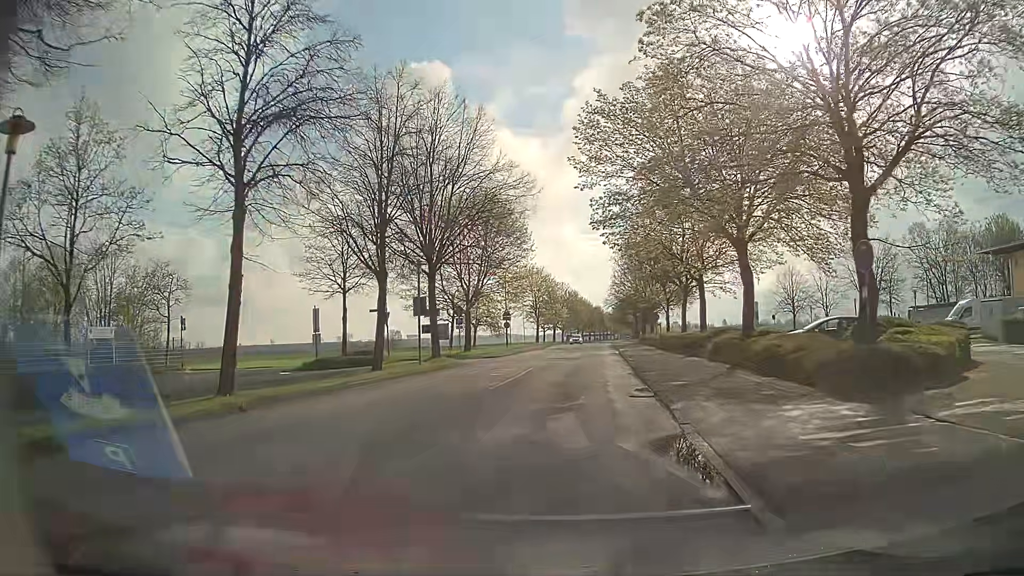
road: residential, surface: asphalt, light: Day
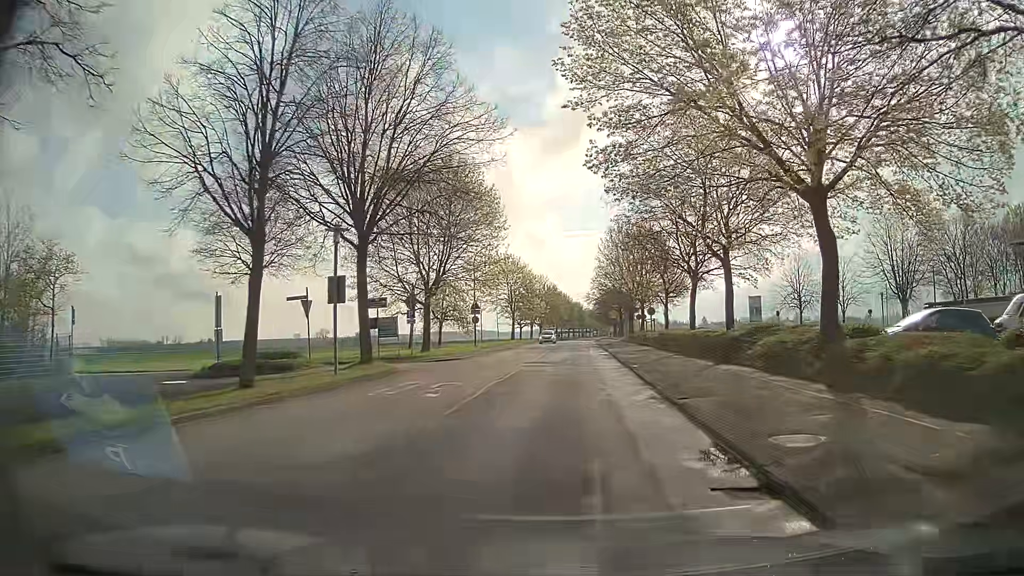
(+0.2, +8.8) m; +1°
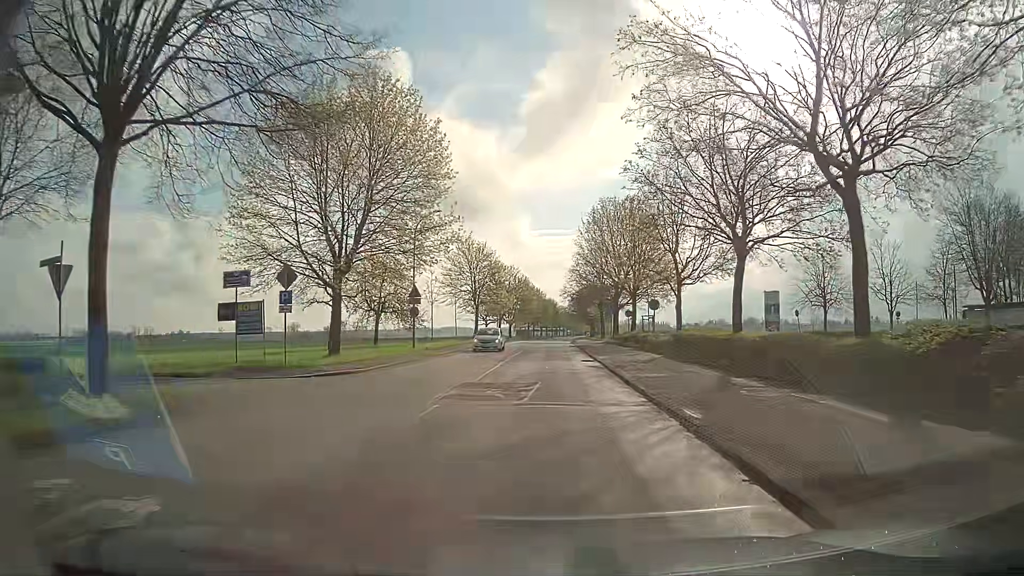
(+0.7, +13.3) m; +4°
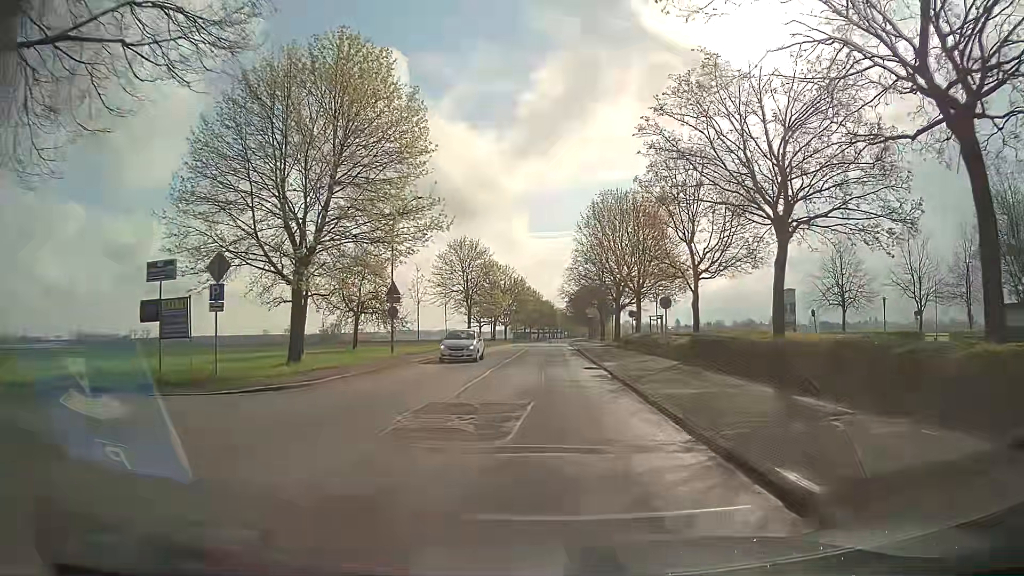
(0.0, +4.5) m; 0°
